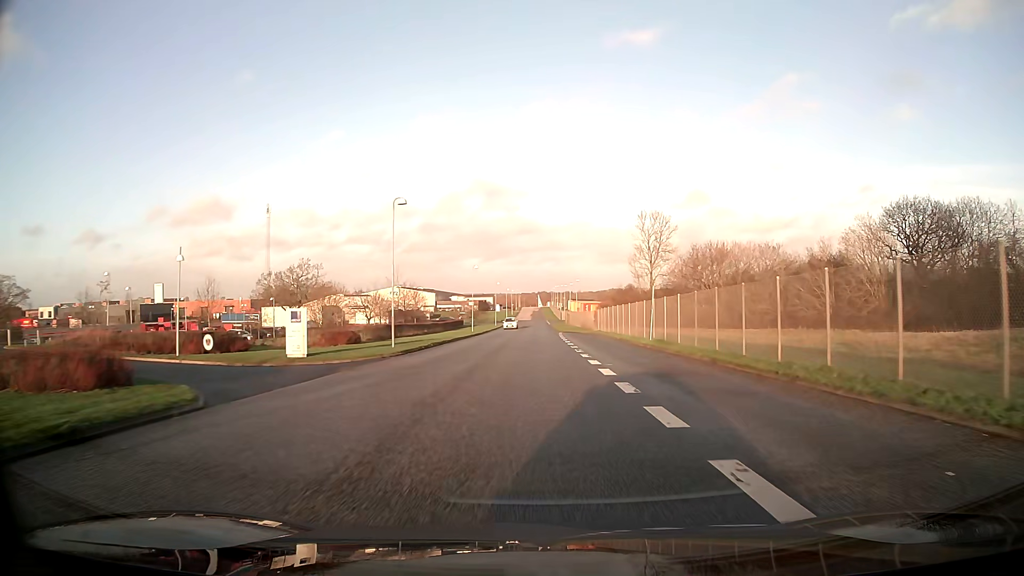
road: unclassified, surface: asphalt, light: Day
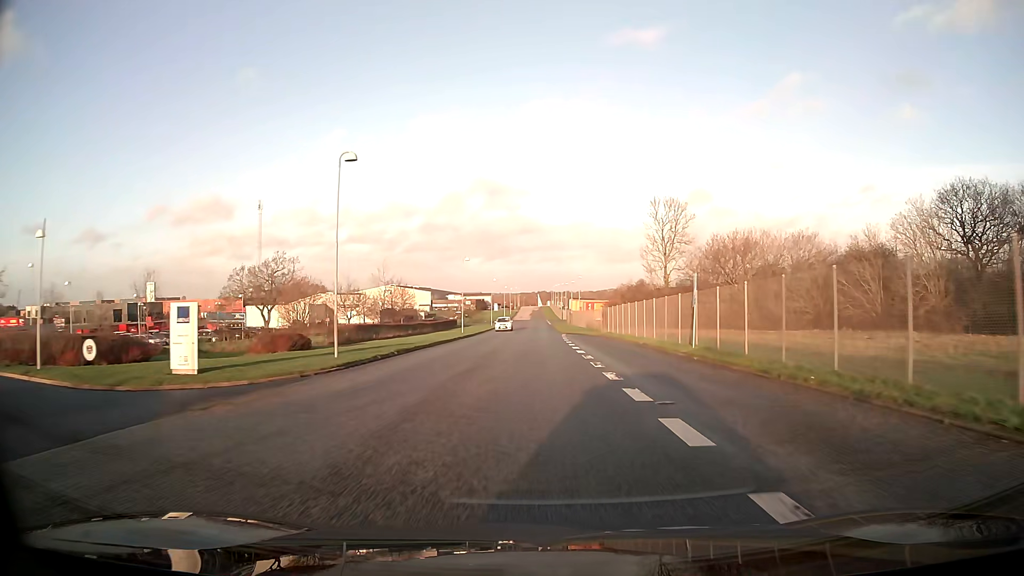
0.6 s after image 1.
(0.0, +9.4) m; 0°
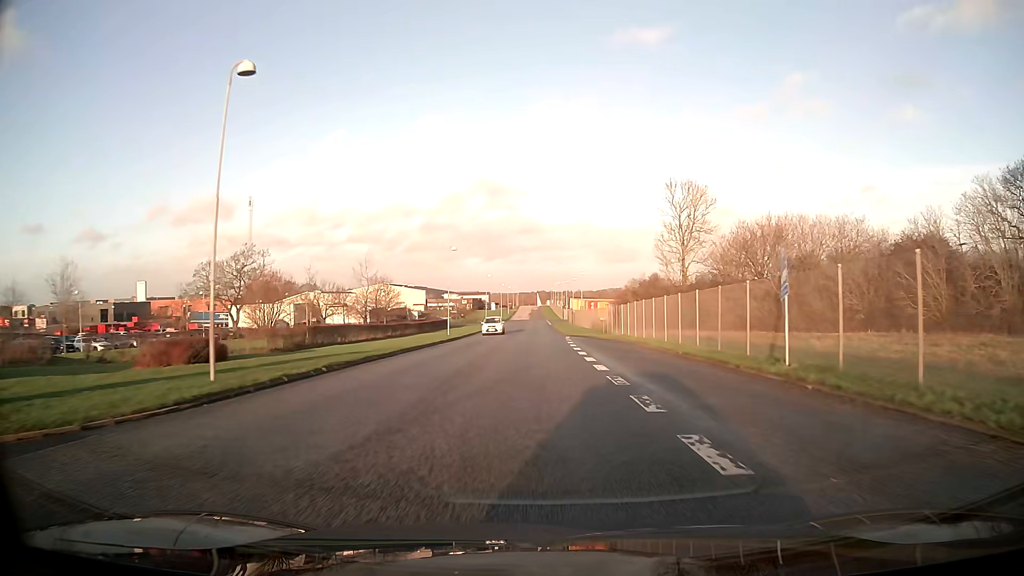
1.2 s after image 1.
(0.0, +9.4) m; 0°
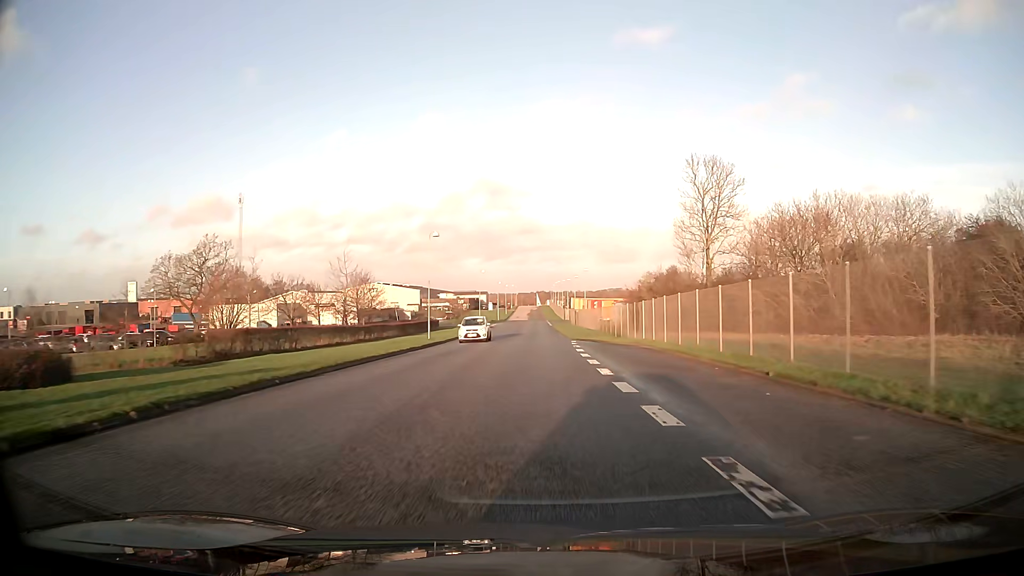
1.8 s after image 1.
(0.0, +9.4) m; 0°
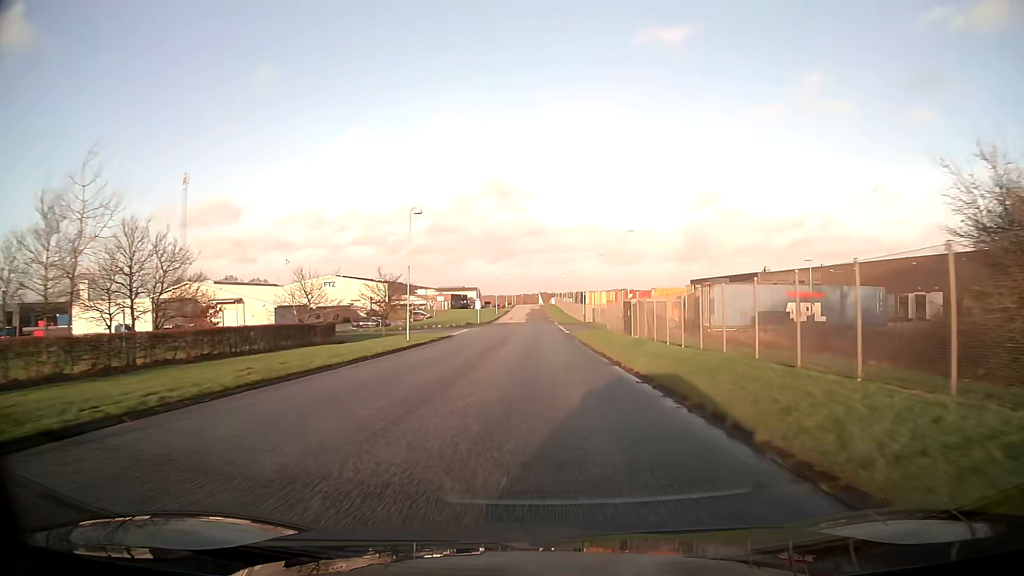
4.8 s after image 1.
(-0.3, +48.7) m; 0°
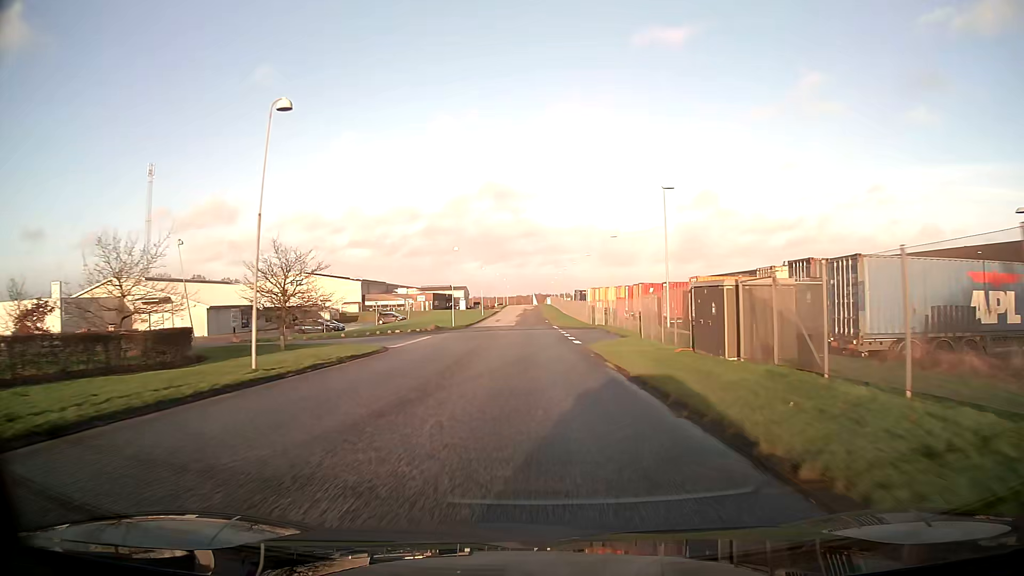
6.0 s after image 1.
(+0.1, +19.9) m; +1°
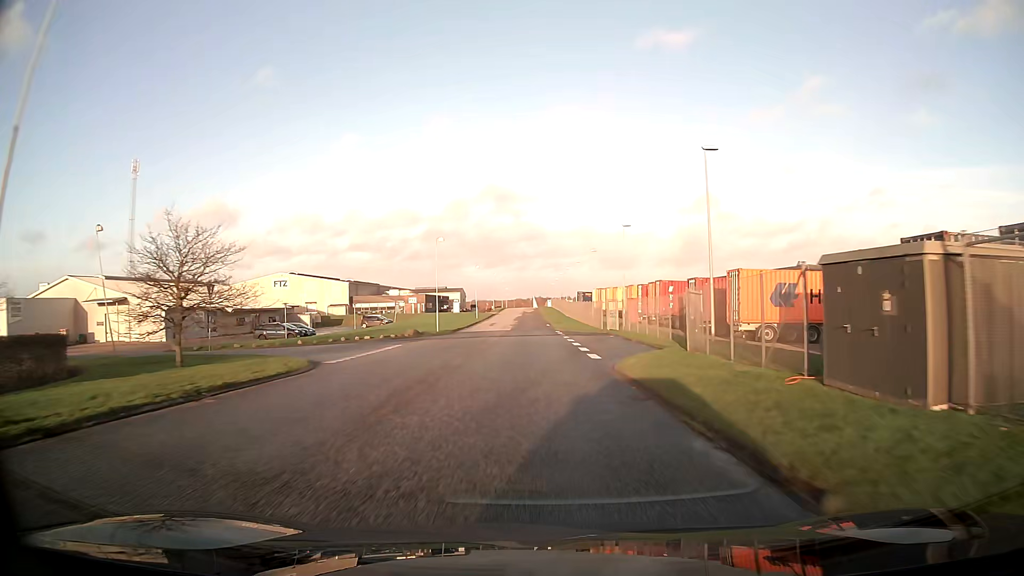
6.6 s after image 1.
(0.0, +10.0) m; 0°
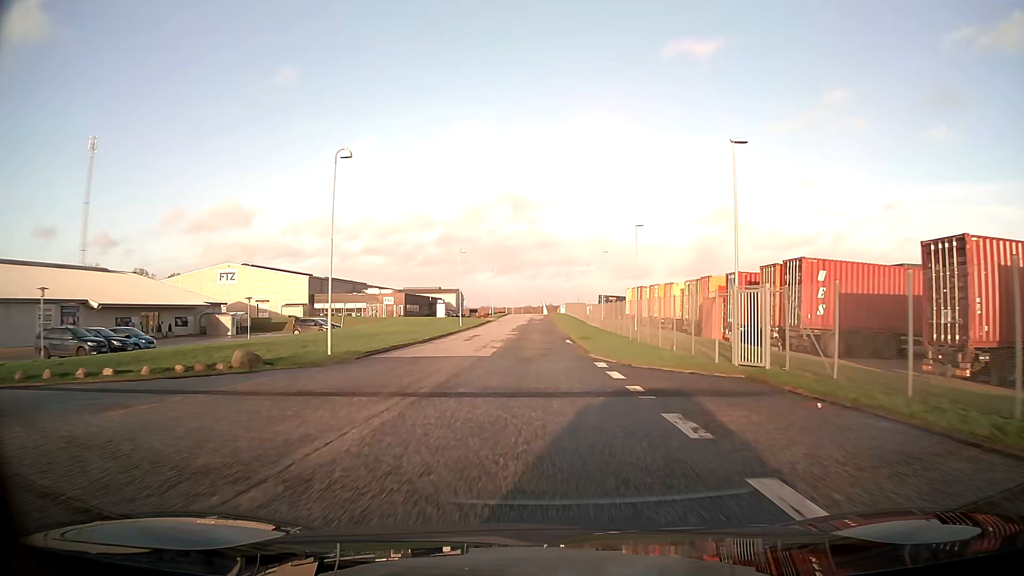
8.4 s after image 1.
(-0.3, +29.9) m; -1°
(0, +10) (0, +20) (0, +30) (0, +40) (0, +50) (0, +60) (0, +70) (0, +80) (0, +90) (0, +100) m
